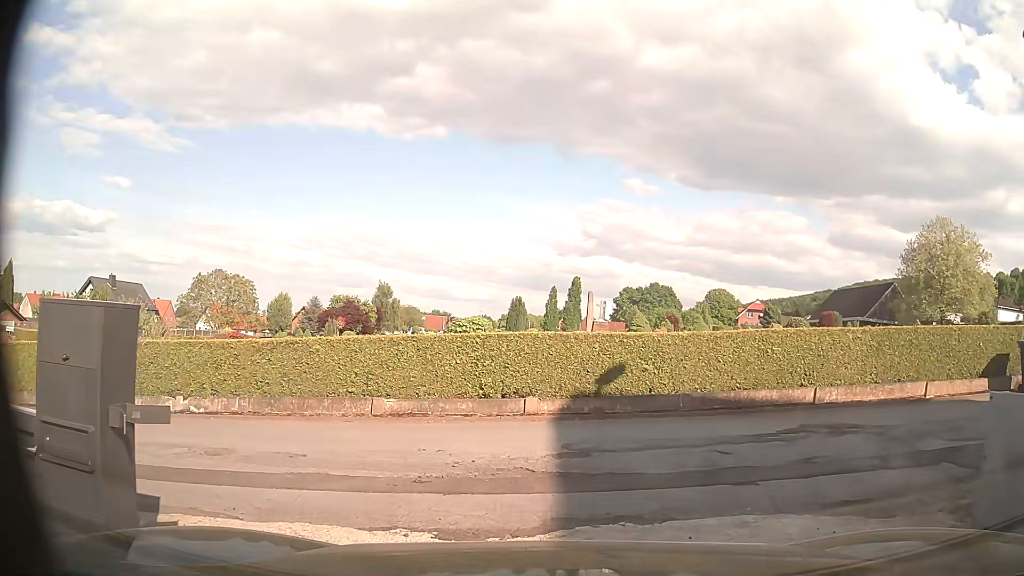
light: Day
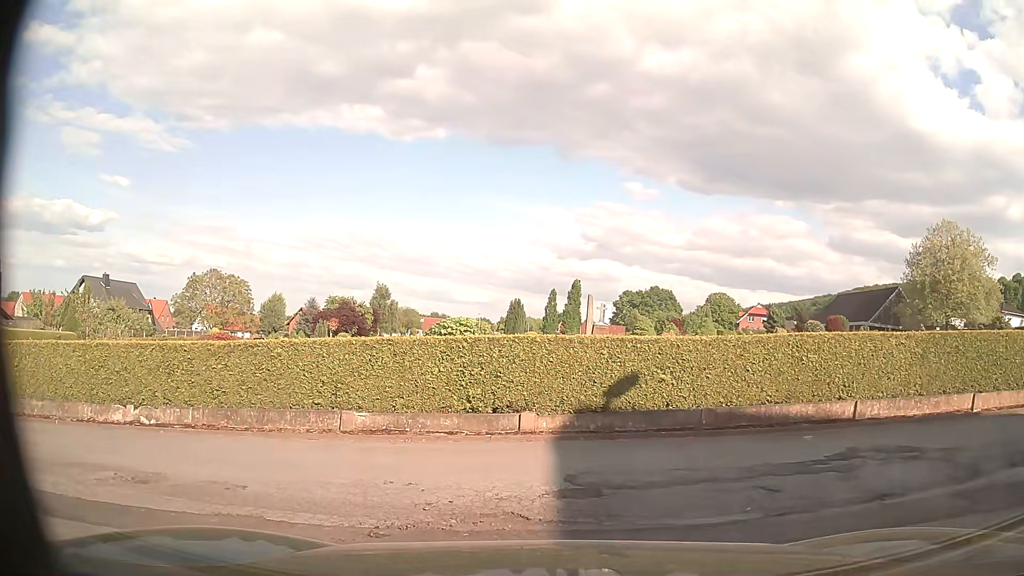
(0.0, +1.6) m; +1°
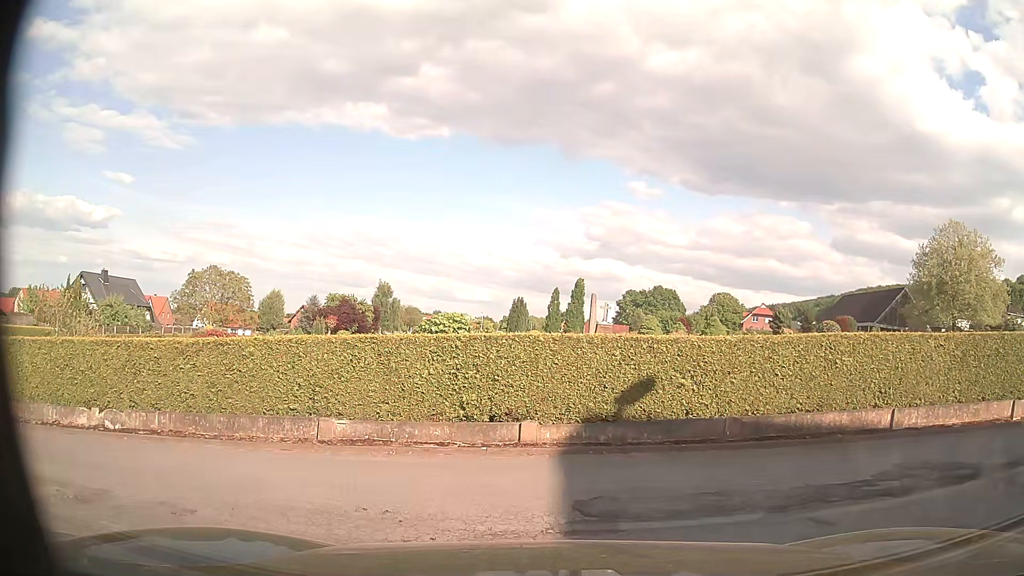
(0.0, +1.0) m; 0°
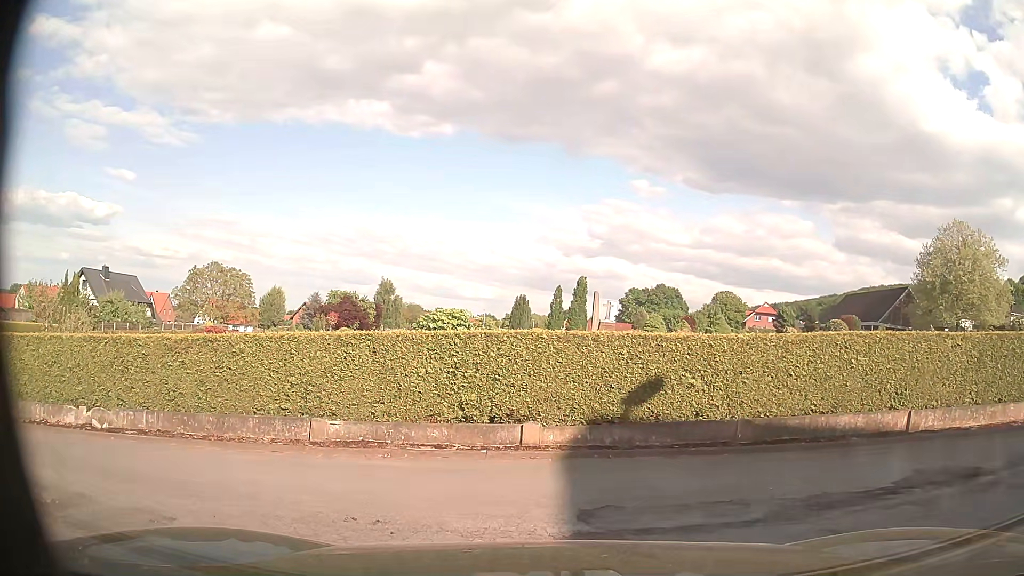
(0.0, +0.4) m; 0°
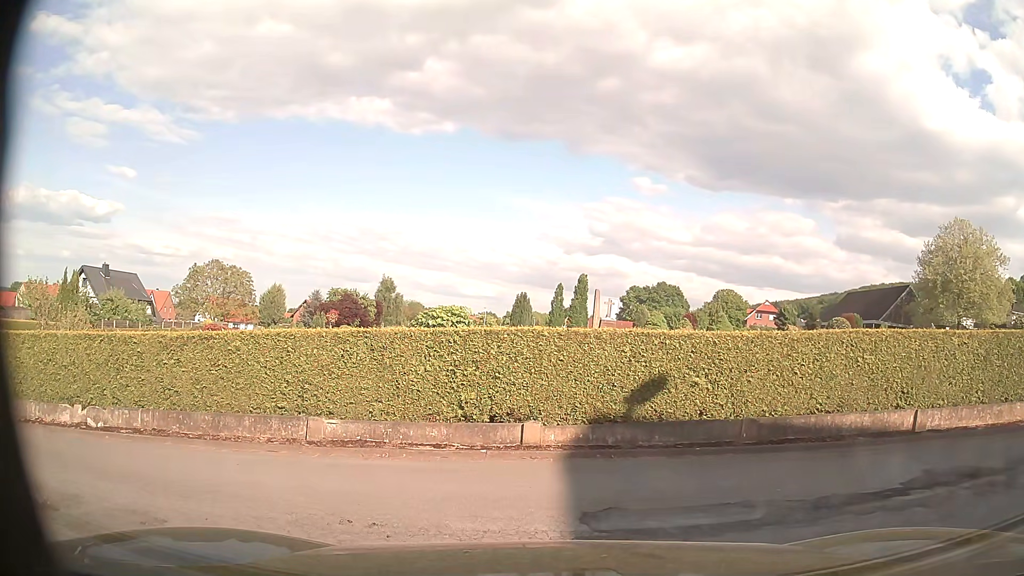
(0.0, +0.2) m; 0°
